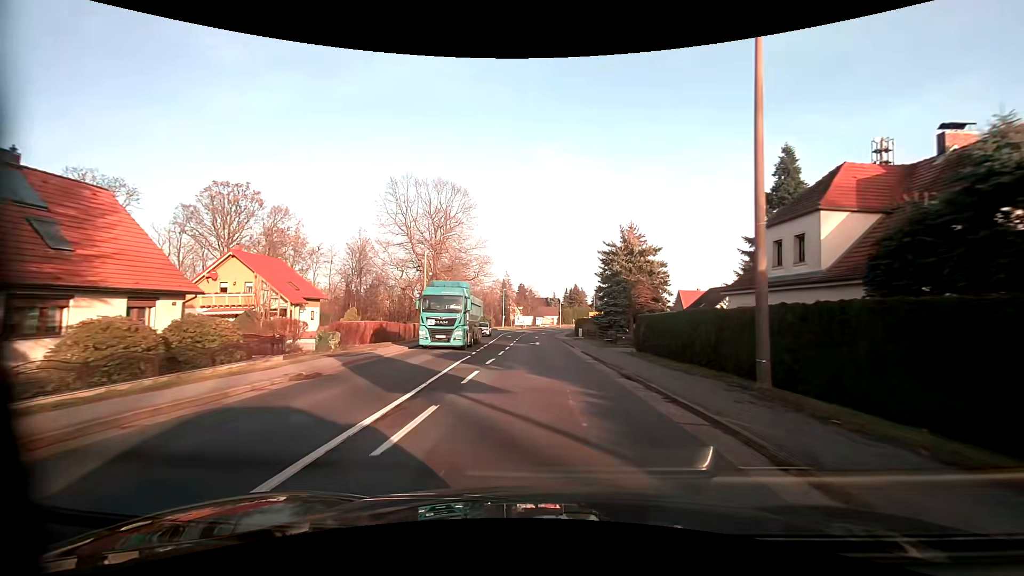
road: primary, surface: asphalt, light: Day
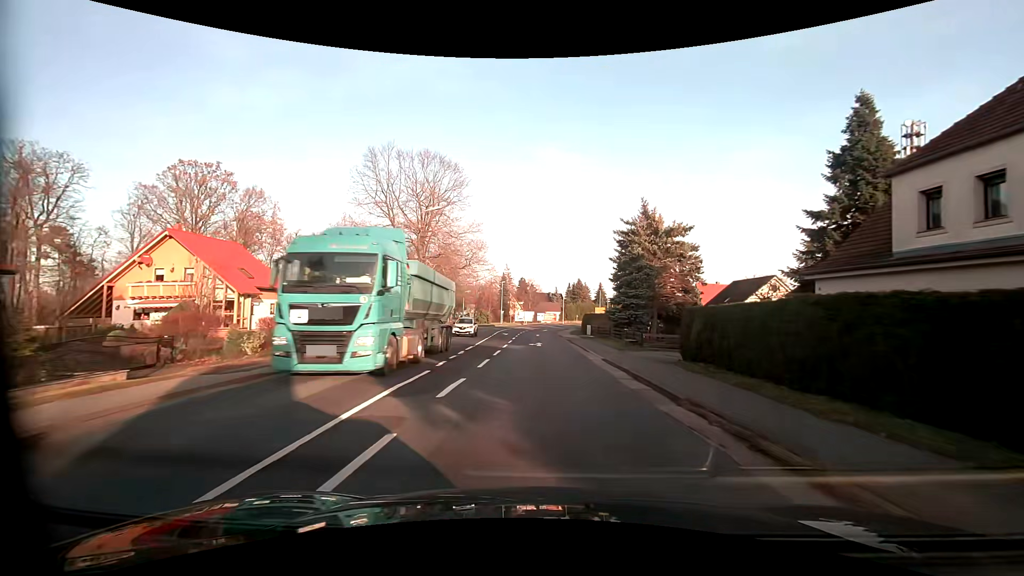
(0.0, +8.7) m; 0°
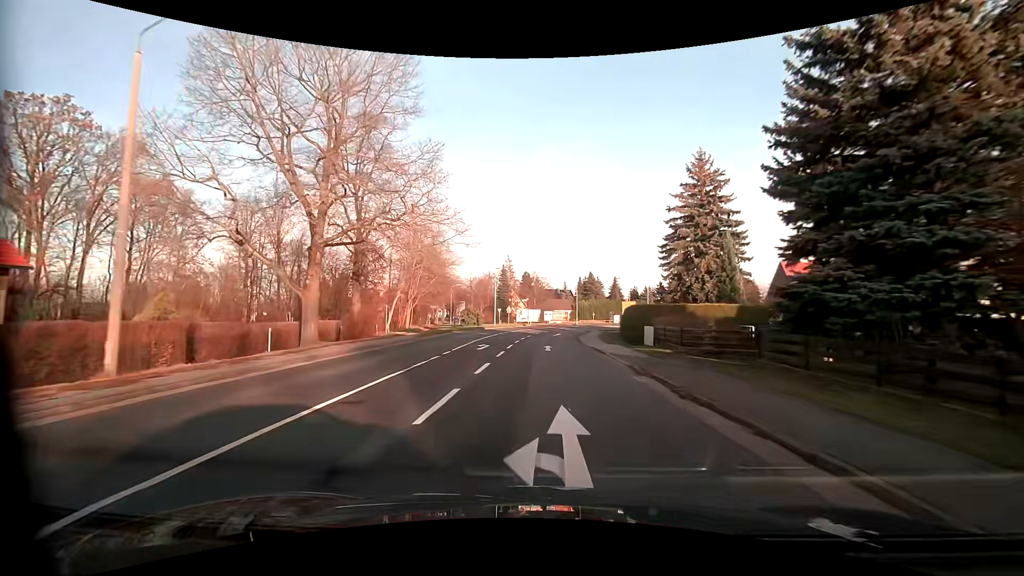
(-0.1, +26.2) m; -1°
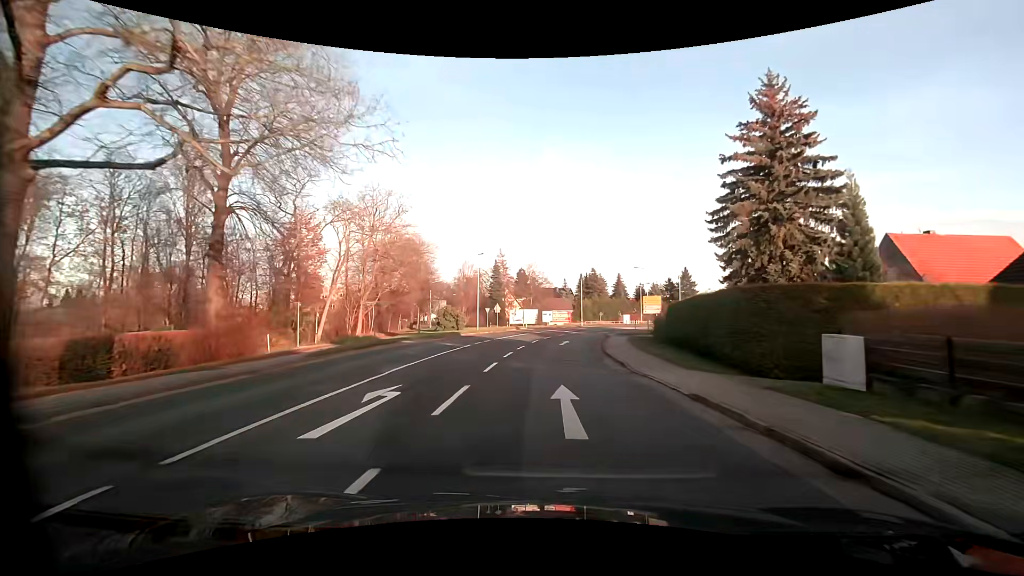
(0.0, +17.1) m; 0°
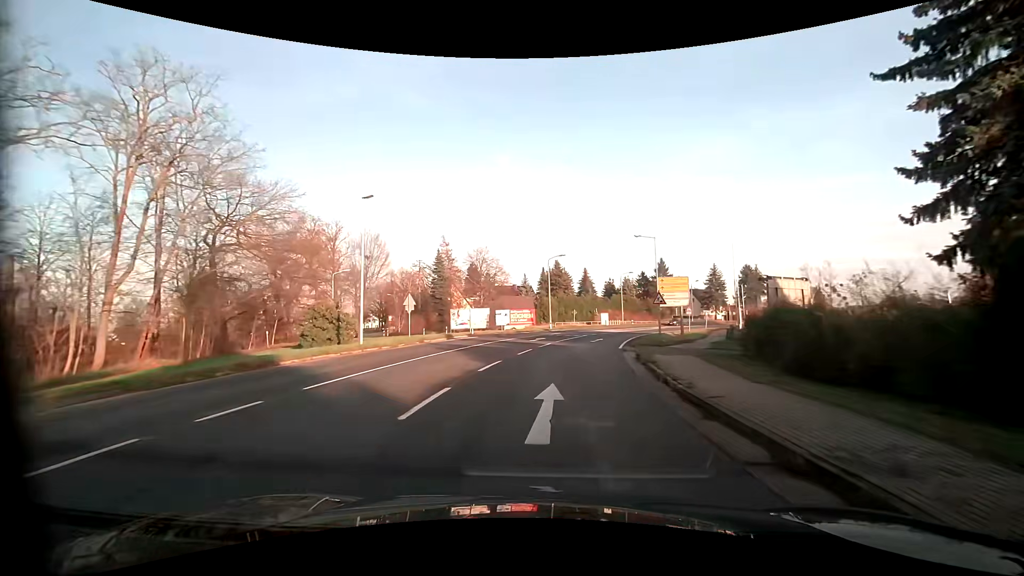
(+0.8, +24.9) m; +4°
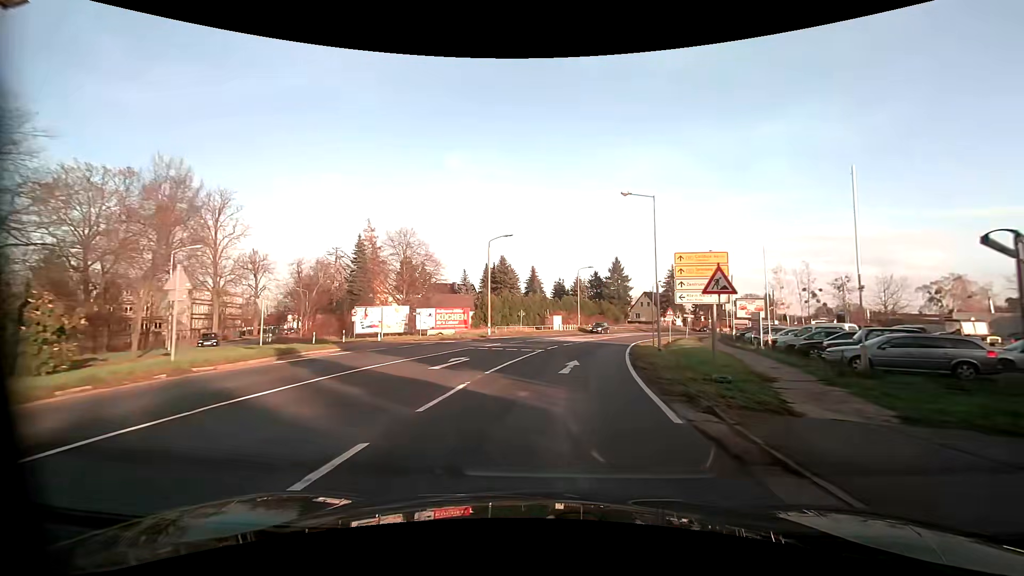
(+0.9, +16.4) m; +6°
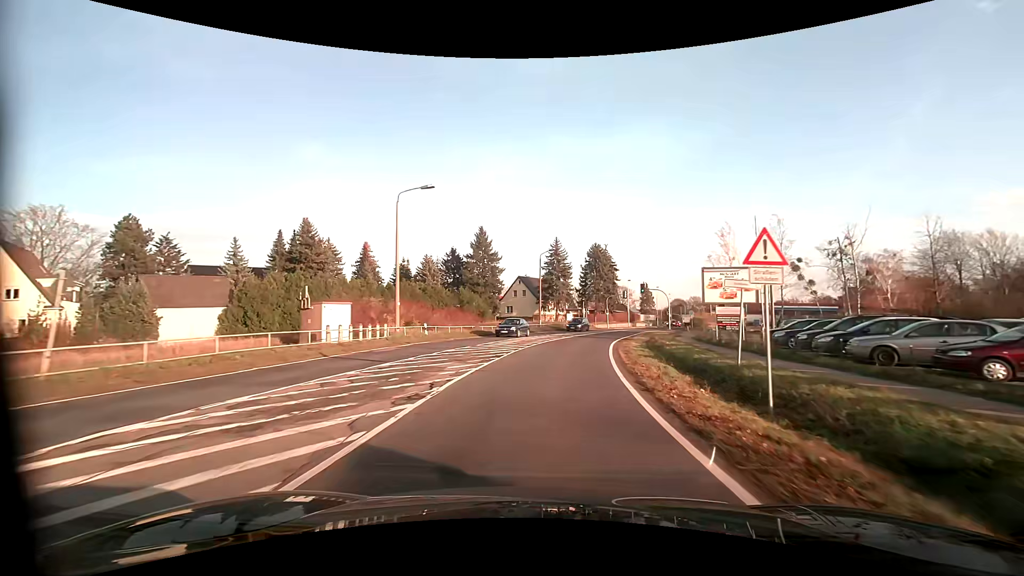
(+5.9, +40.1) m; +16°
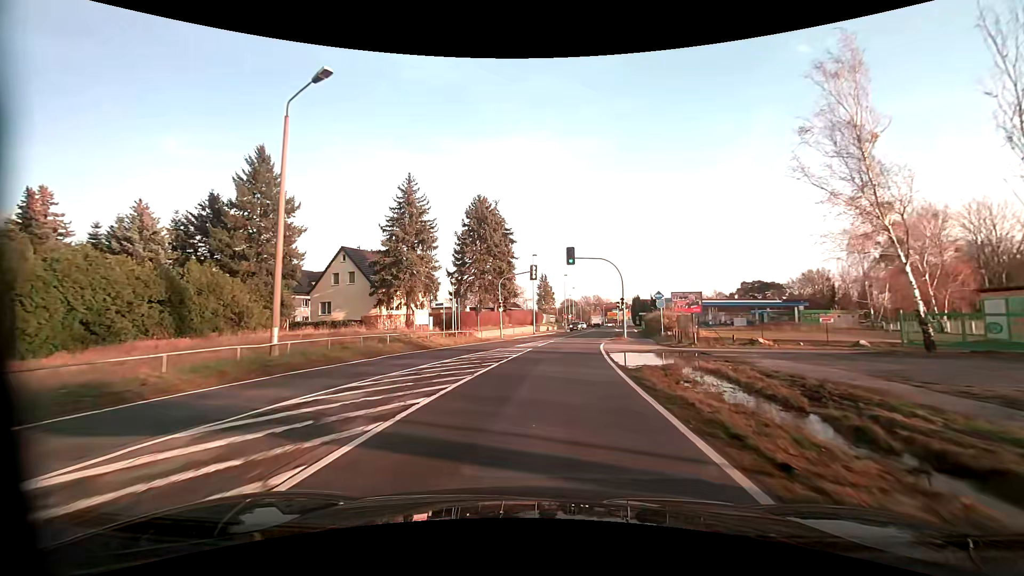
(+4.4, +41.4) m; +12°
(0, +10) (+1, +20) (+2, +30) (+3, +40) (+5, +50) (+7, +60) (+8, +69) (+10, +79) (+11, +89) (+12, +99) m
